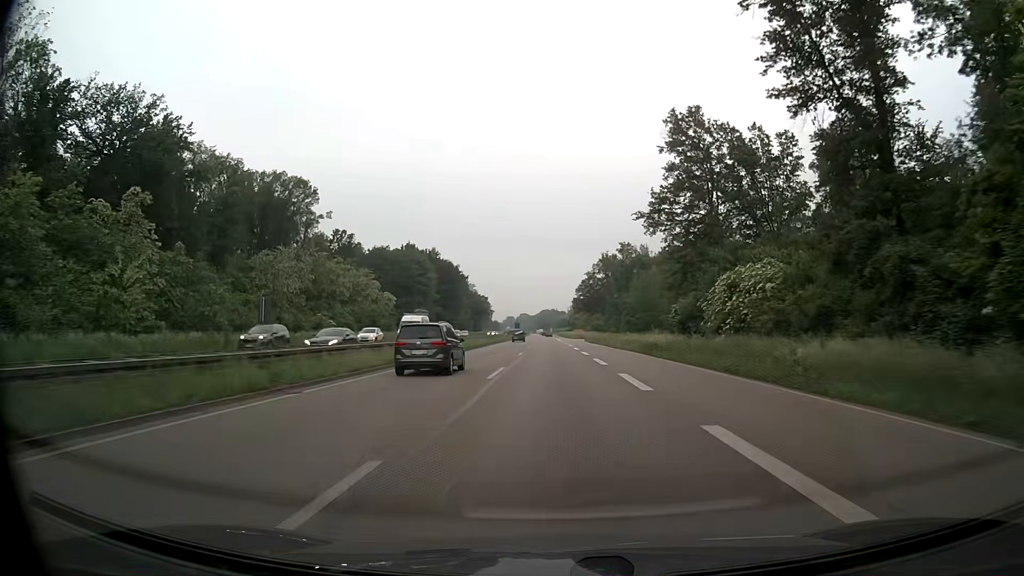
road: trunk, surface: asphalt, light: Day
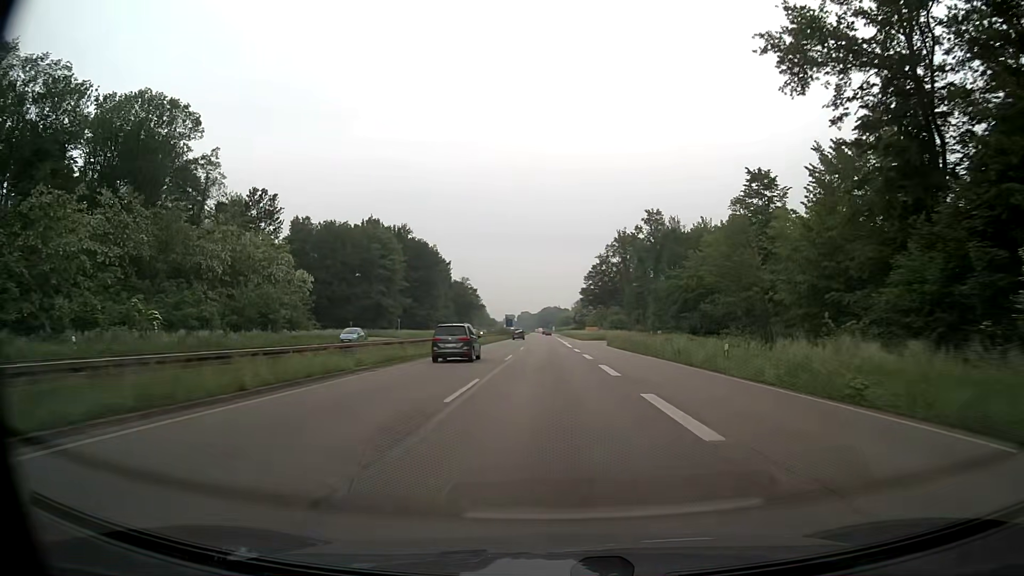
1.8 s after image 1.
(-0.2, +43.2) m; 0°
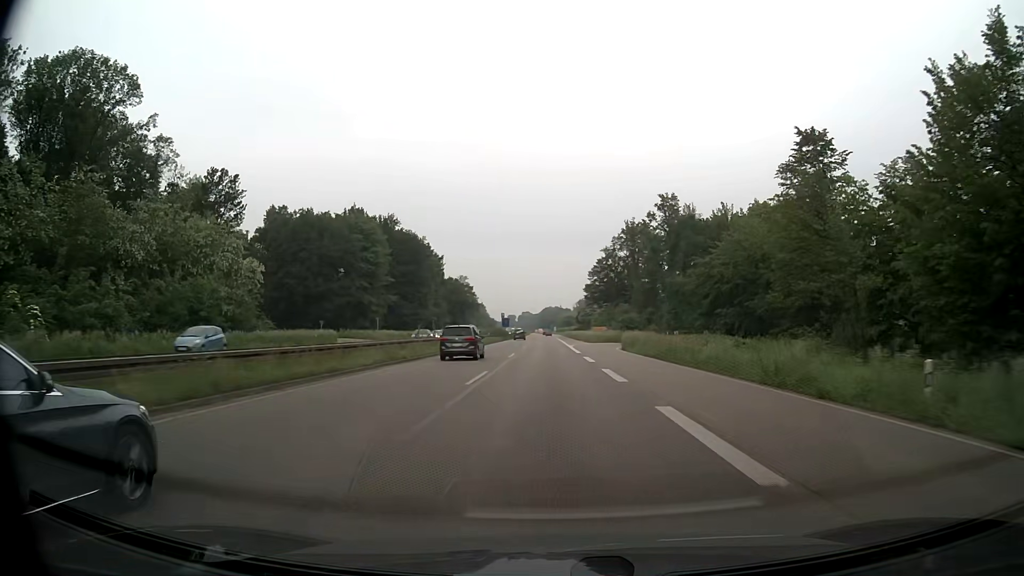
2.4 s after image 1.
(0.0, +14.4) m; 0°
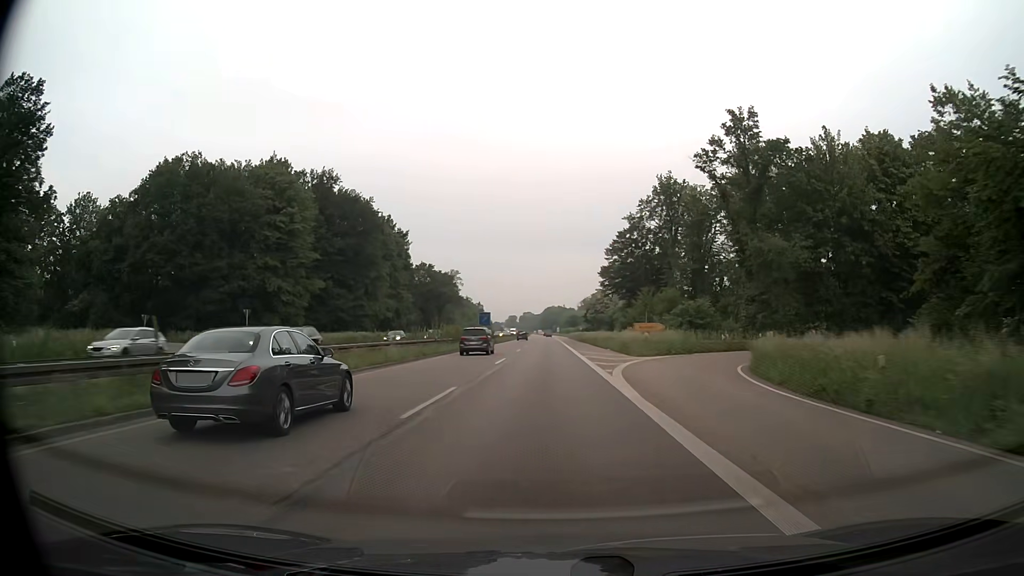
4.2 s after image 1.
(0.0, +43.0) m; 0°
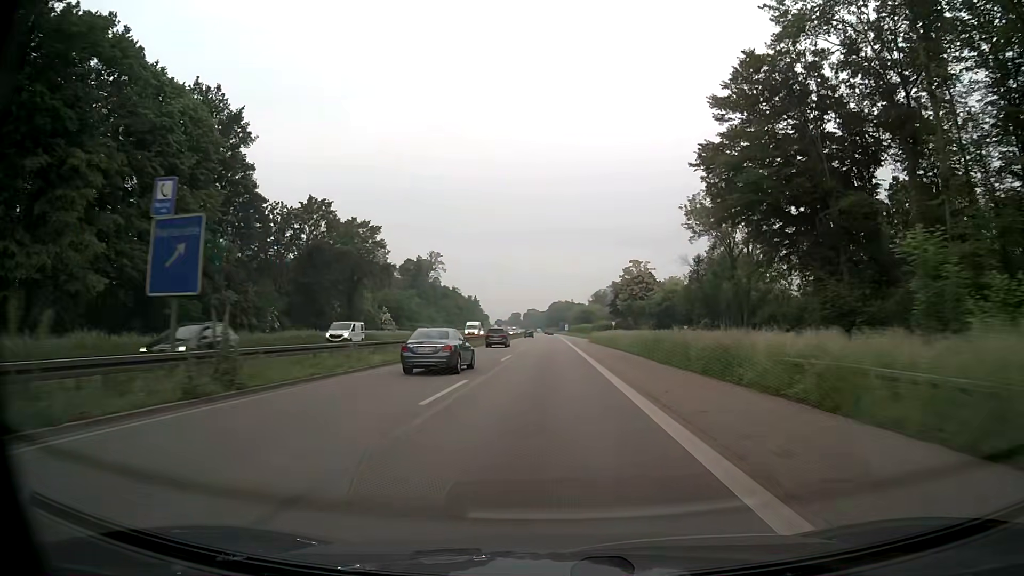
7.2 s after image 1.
(-0.3, +71.3) m; 0°
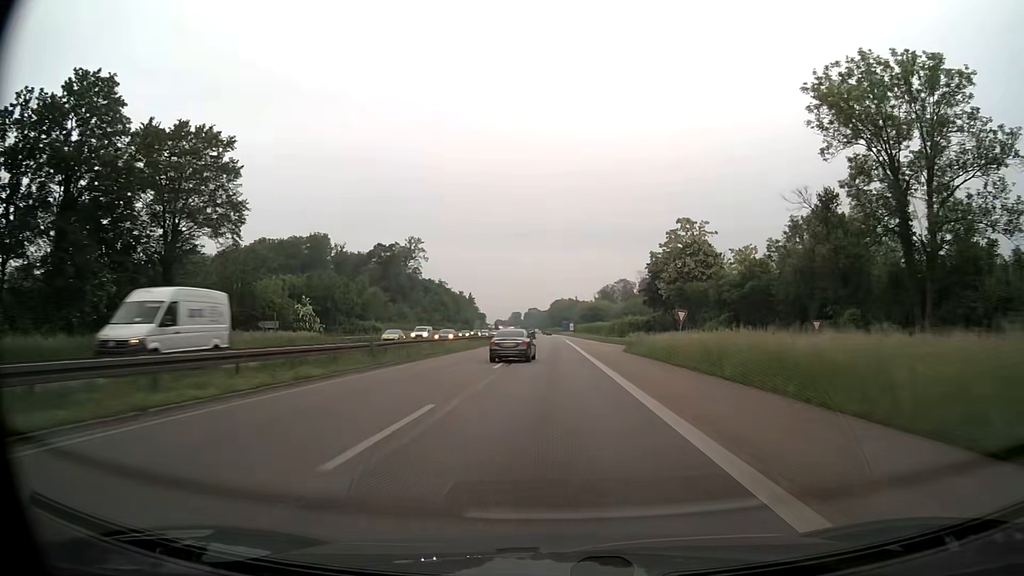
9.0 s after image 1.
(-0.5, +42.5) m; -1°
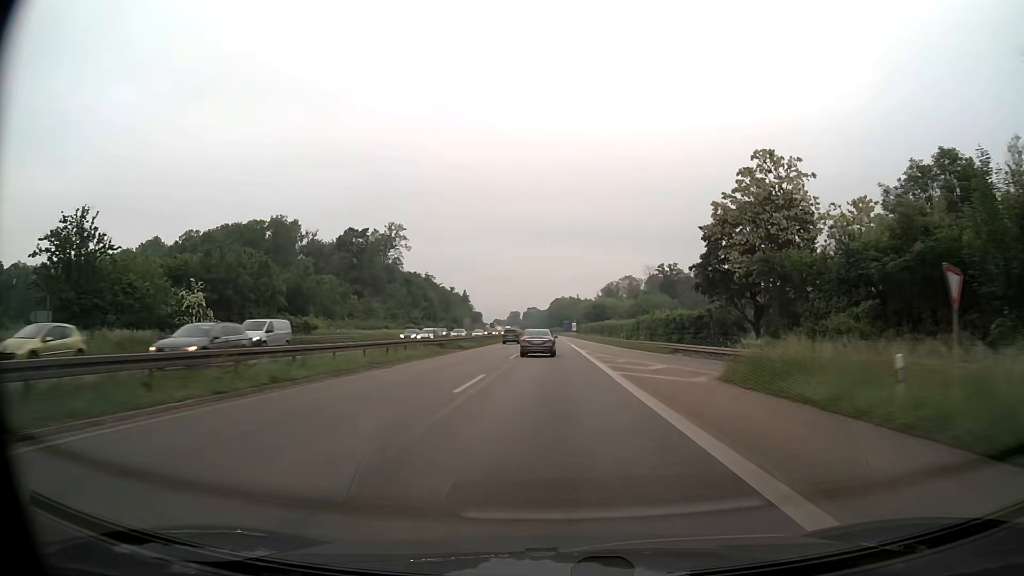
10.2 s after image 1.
(0.0, +28.3) m; 0°
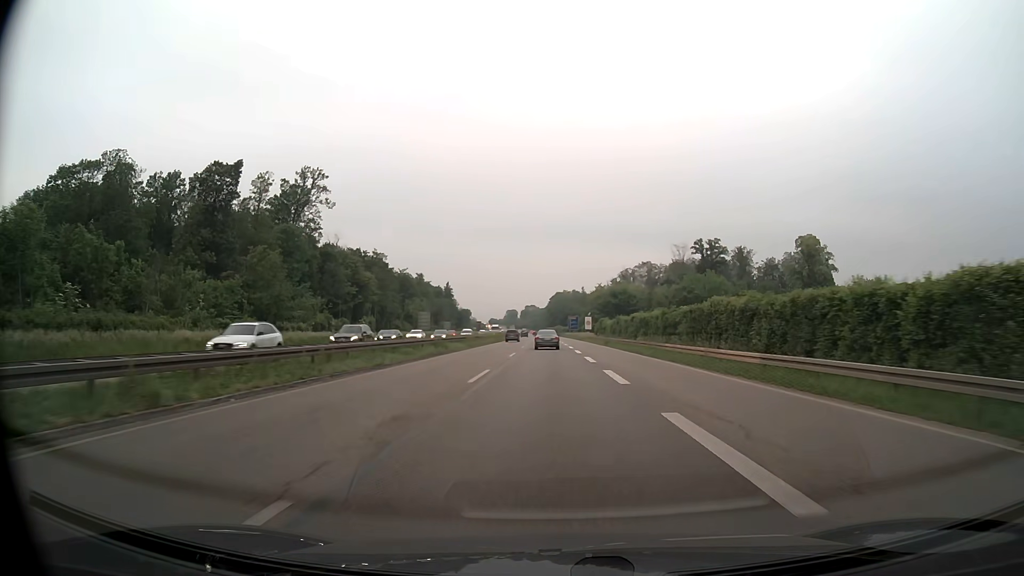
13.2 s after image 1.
(-0.2, +70.5) m; 0°
(0, +10) (0, +20) (0, +30) (0, +40) (0, +50) (0, +60) (-1, +70) (-1, +80) (-1, +90) (-1, +100) m
